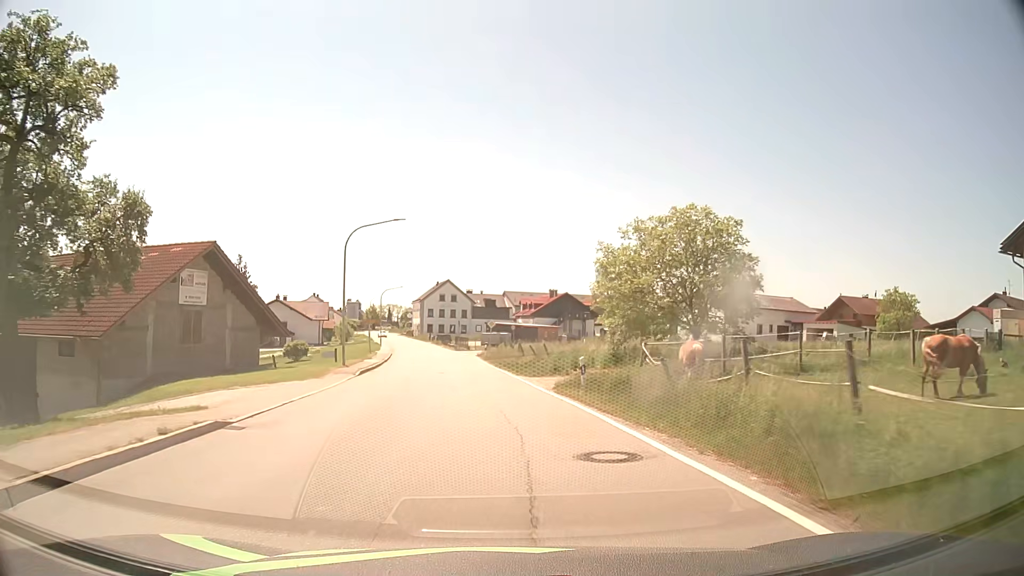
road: secondary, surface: asphalt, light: Day
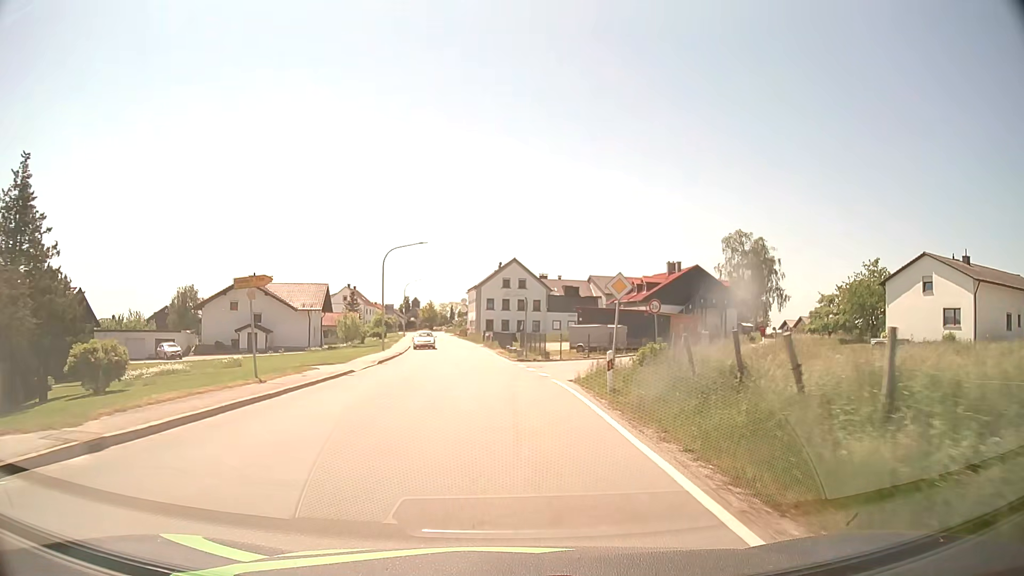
(-2.3, +38.5) m; -6°
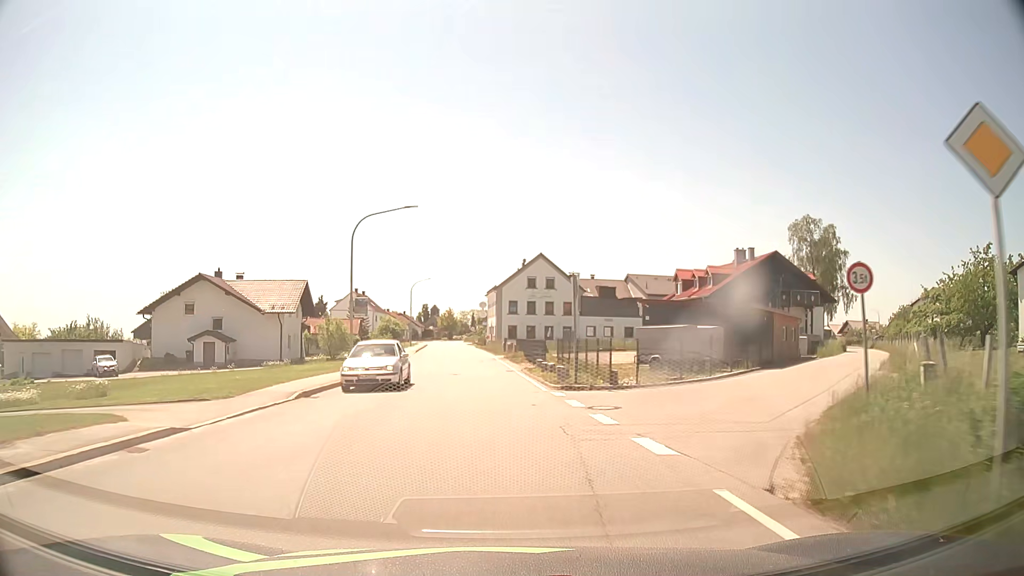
(-0.2, +15.2) m; -2°
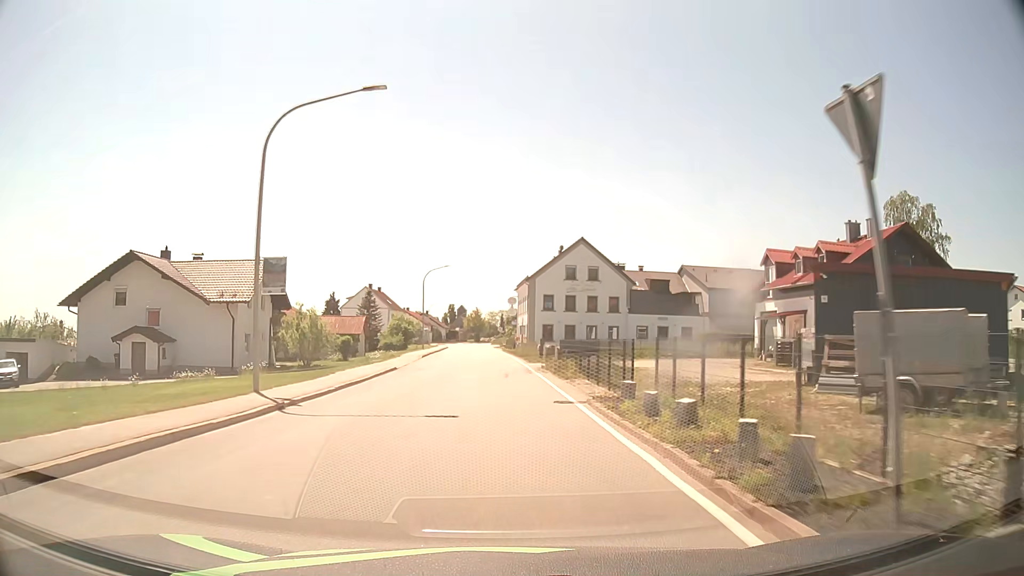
(-0.4, +15.2) m; -3°
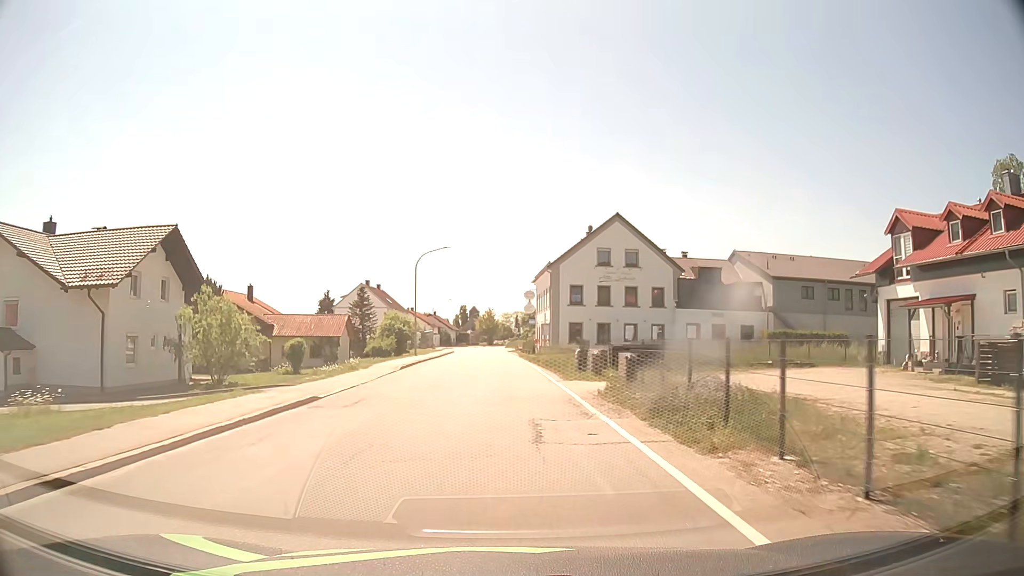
(-0.2, +15.1) m; -1°
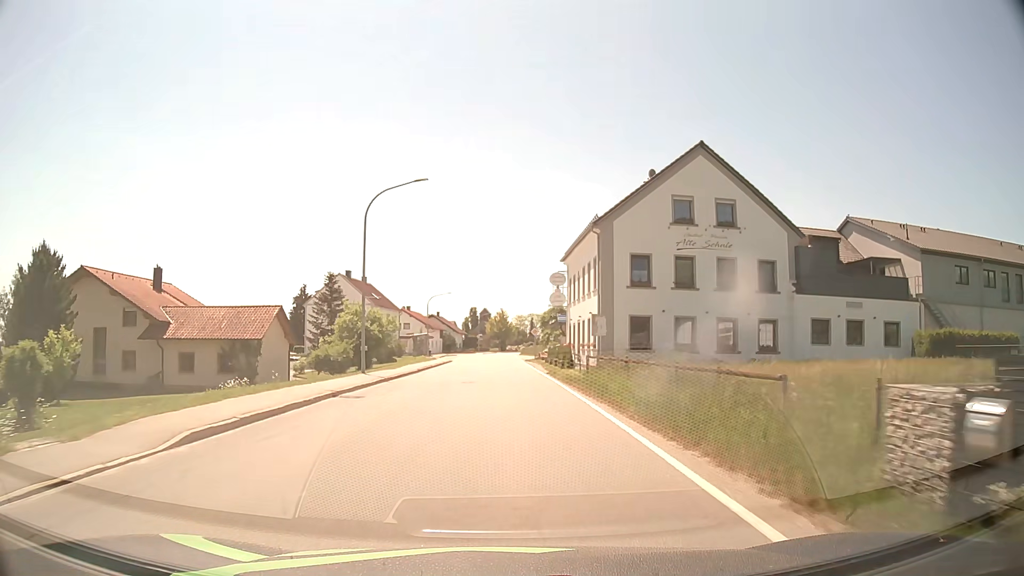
(-0.3, +22.7) m; -1°
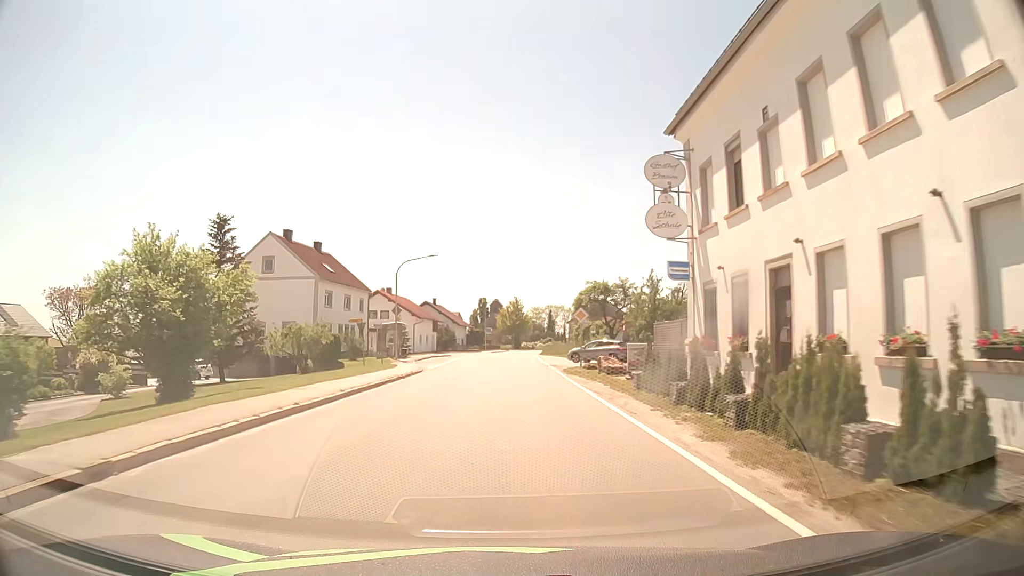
(-0.4, +30.3) m; -1°
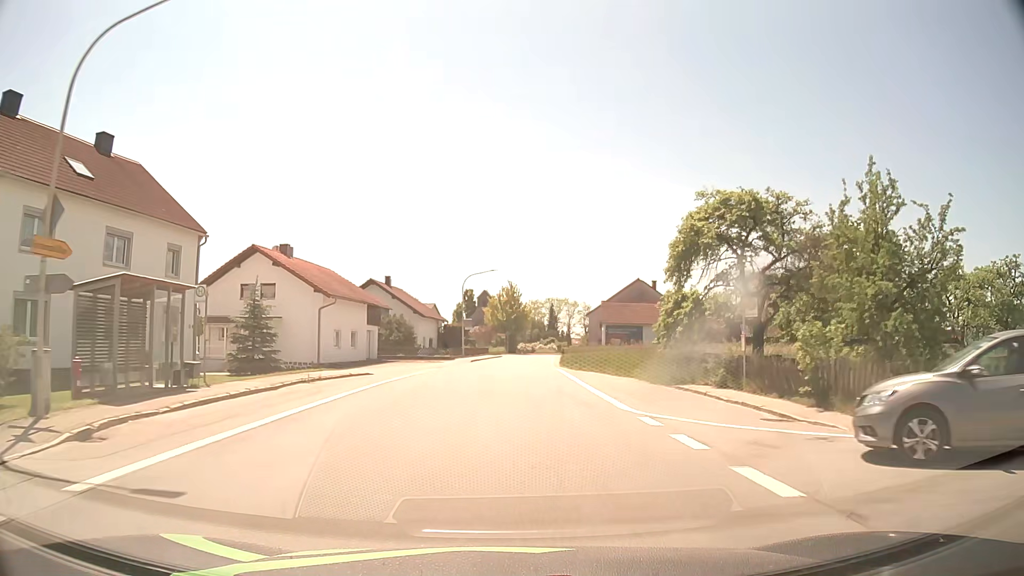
(-0.1, +38.1) m; +1°
(0, +10) (0, +20) (+1, +30) (+1, +40) (+2, +50) (+3, +60) (+3, +70) (+4, +80) (+5, +90) (+7, +100) m
